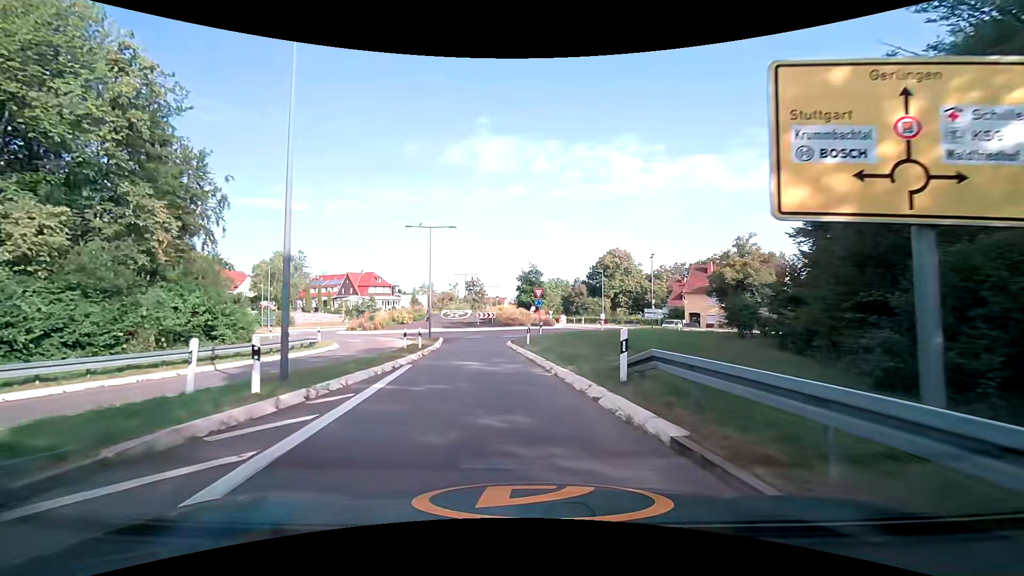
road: trunk_link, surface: asphalt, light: Day
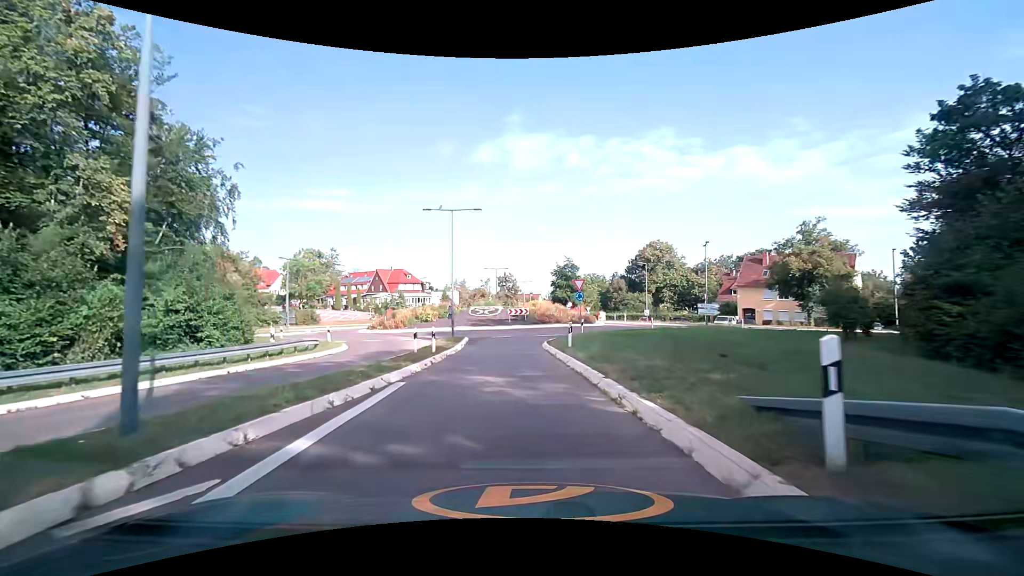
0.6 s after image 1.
(-0.1, +5.3) m; -3°
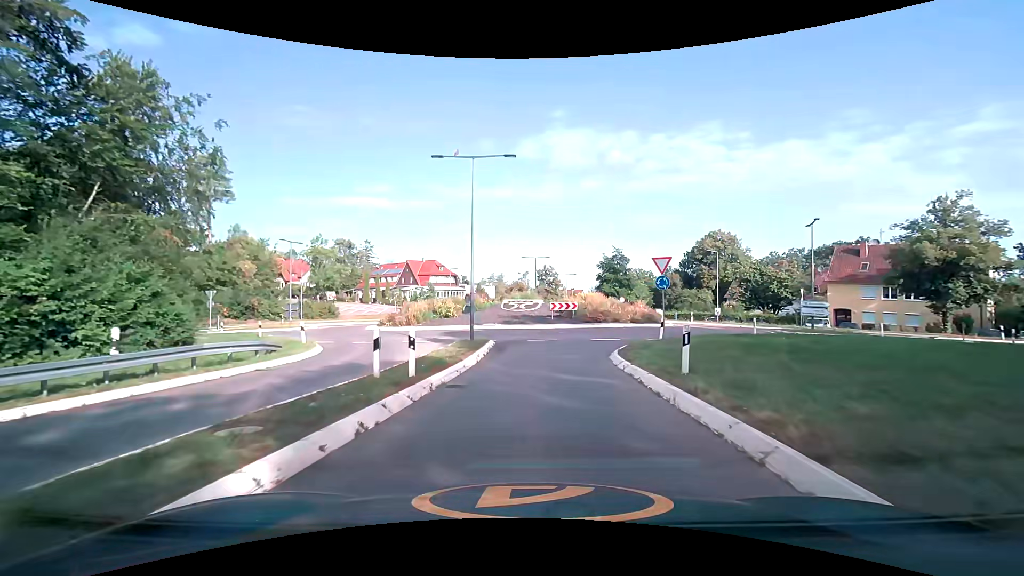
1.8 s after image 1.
(-0.6, +10.0) m; -6°
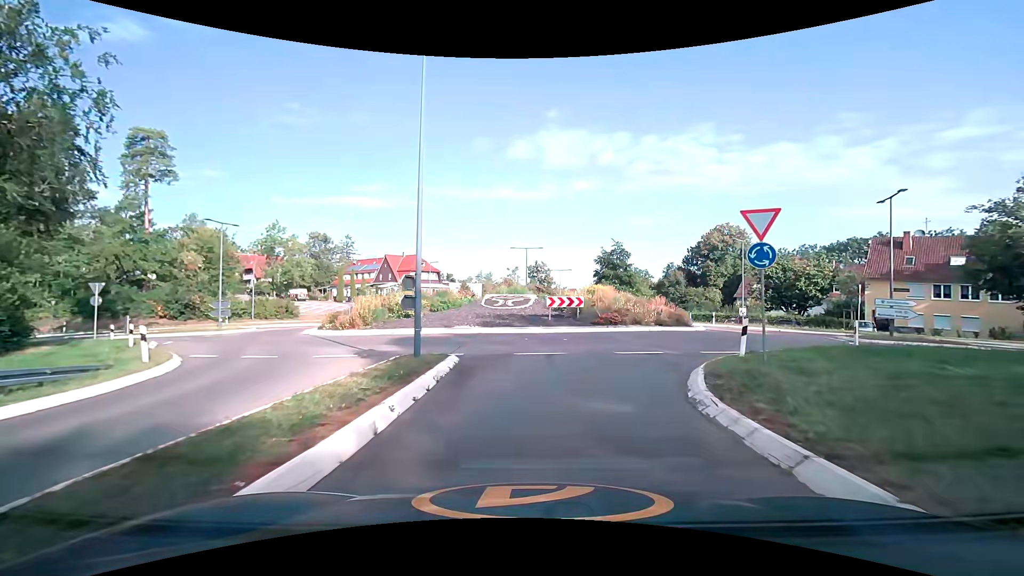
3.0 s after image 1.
(+0.1, +9.3) m; +1°
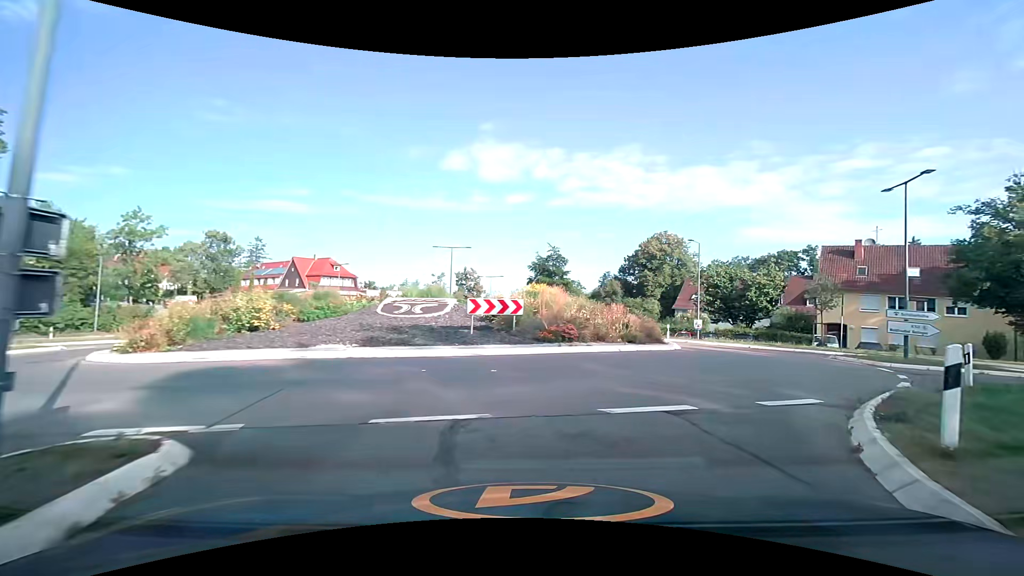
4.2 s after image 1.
(+0.4, +8.5) m; +8°
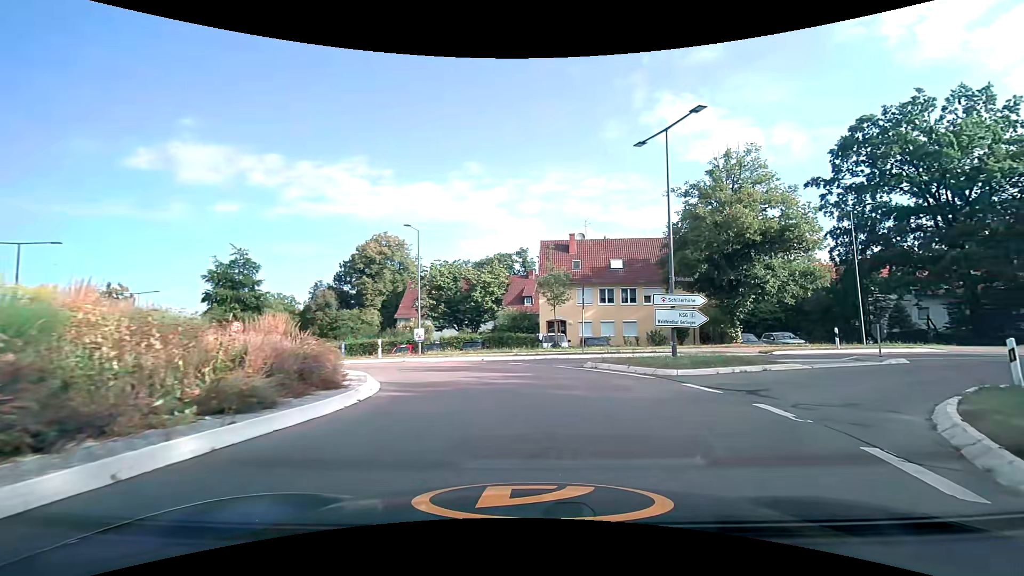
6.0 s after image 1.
(+2.9, +10.8) m; +32°
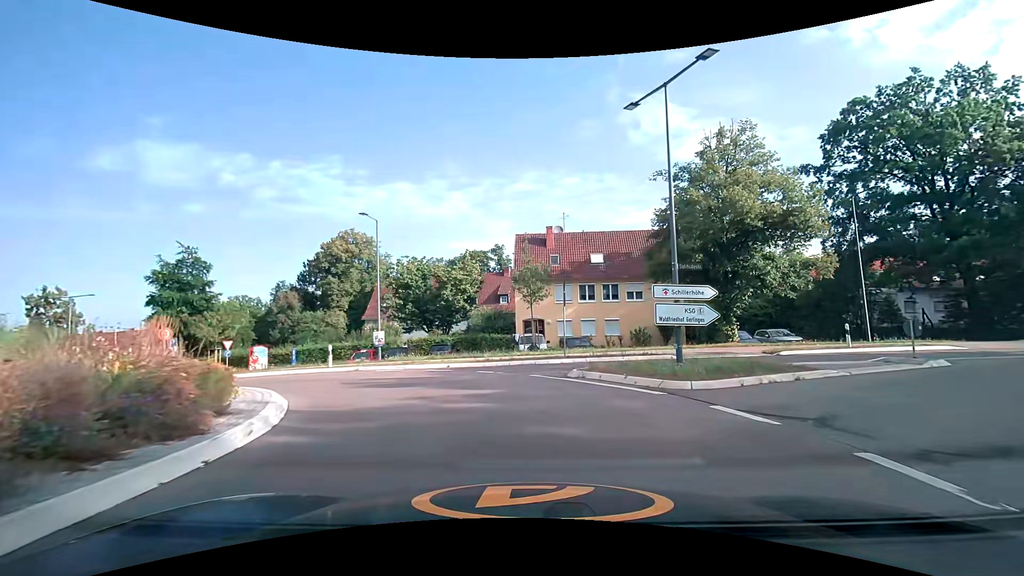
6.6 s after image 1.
(+0.1, +3.4) m; +2°
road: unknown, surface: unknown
